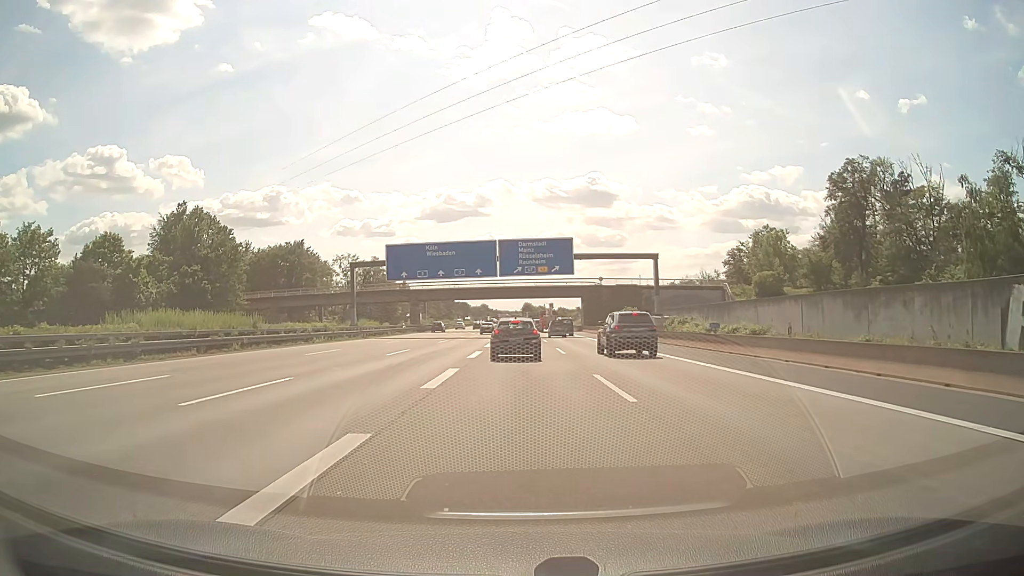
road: motorway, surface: asphalt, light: Day
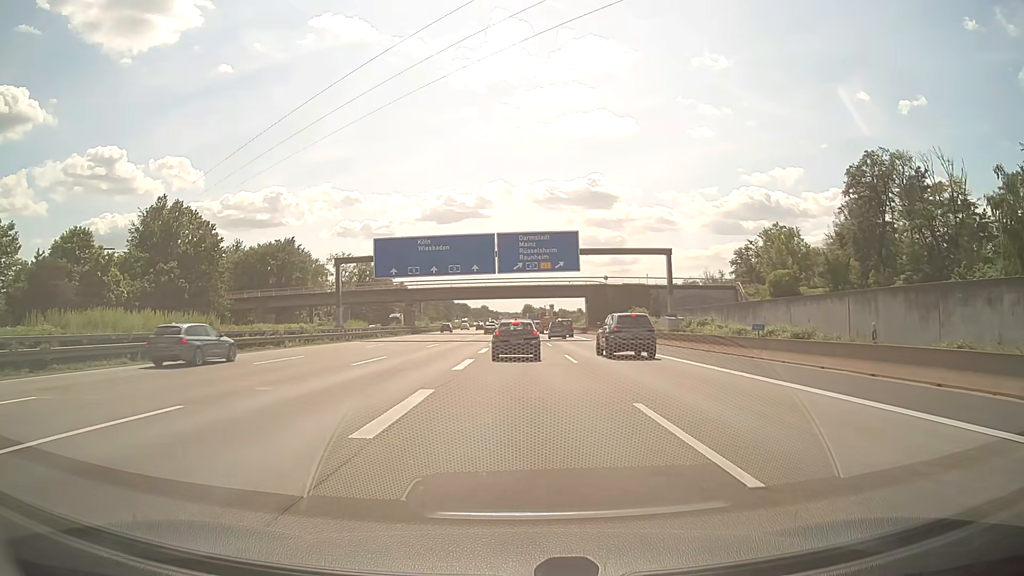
(0.0, +6.1) m; 0°
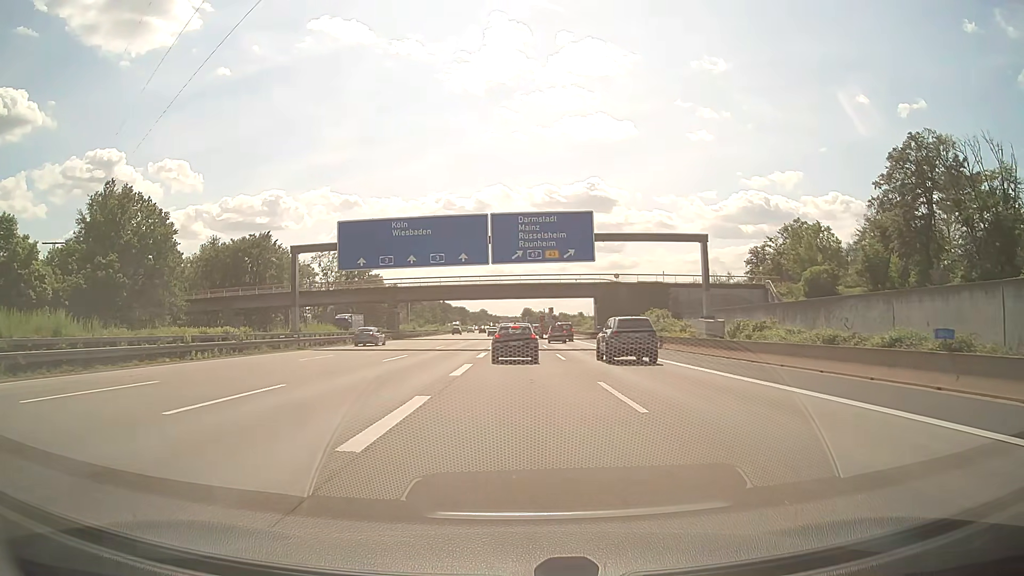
(0.0, +13.0) m; 0°
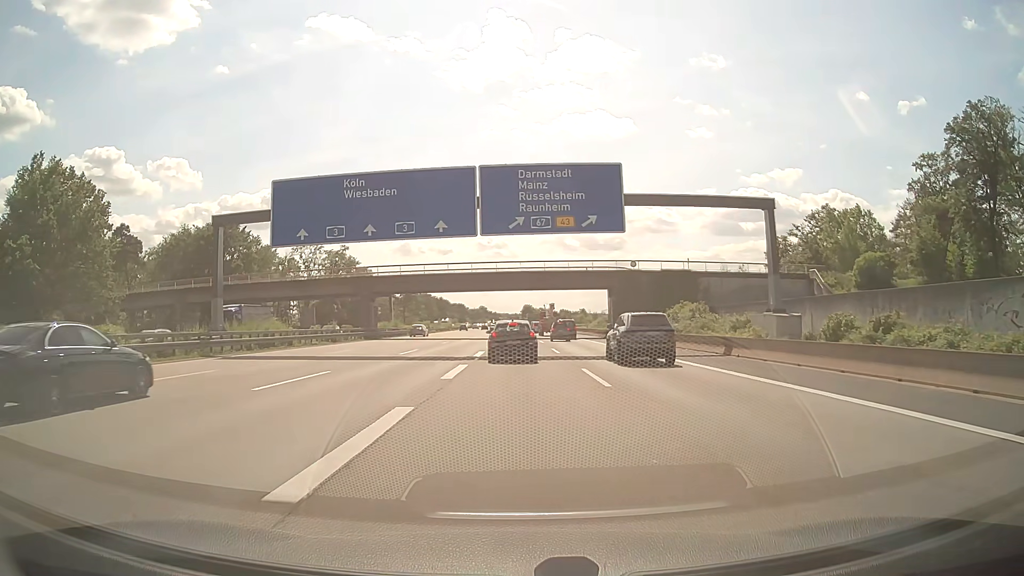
(0.0, +14.4) m; 0°
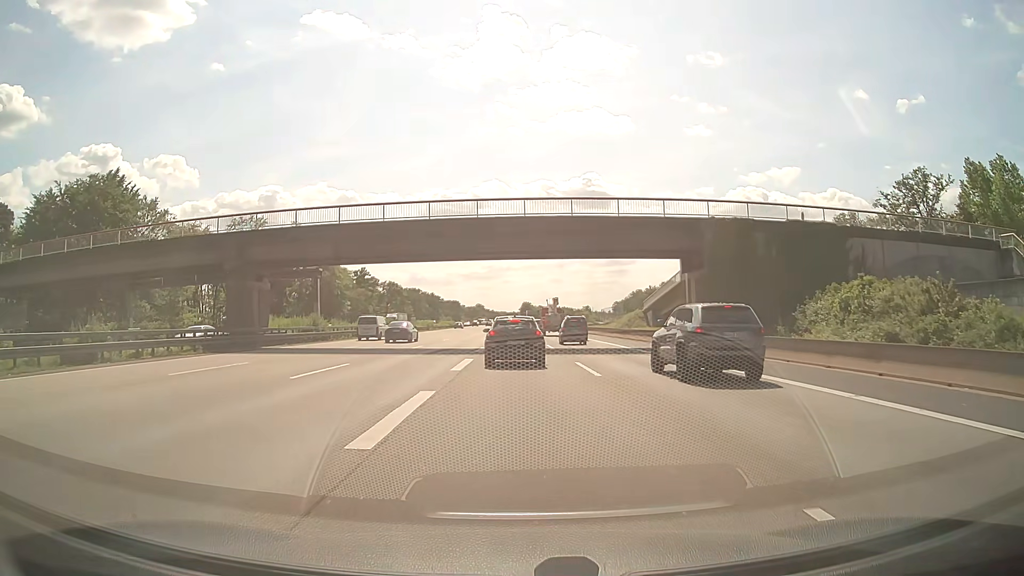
(-0.3, +33.9) m; 0°
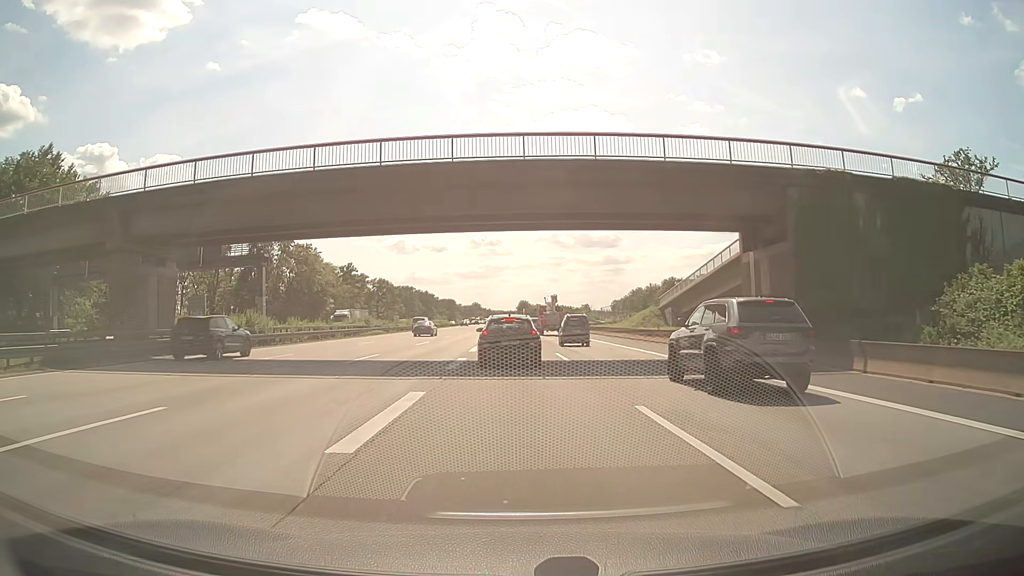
(+0.1, +12.2) m; 0°
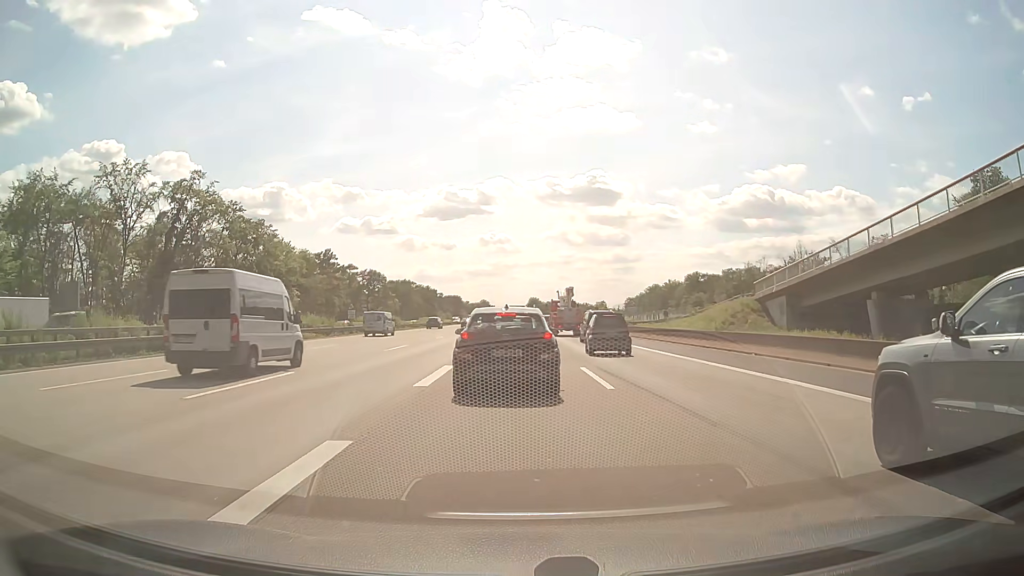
(-0.2, +29.4) m; 0°
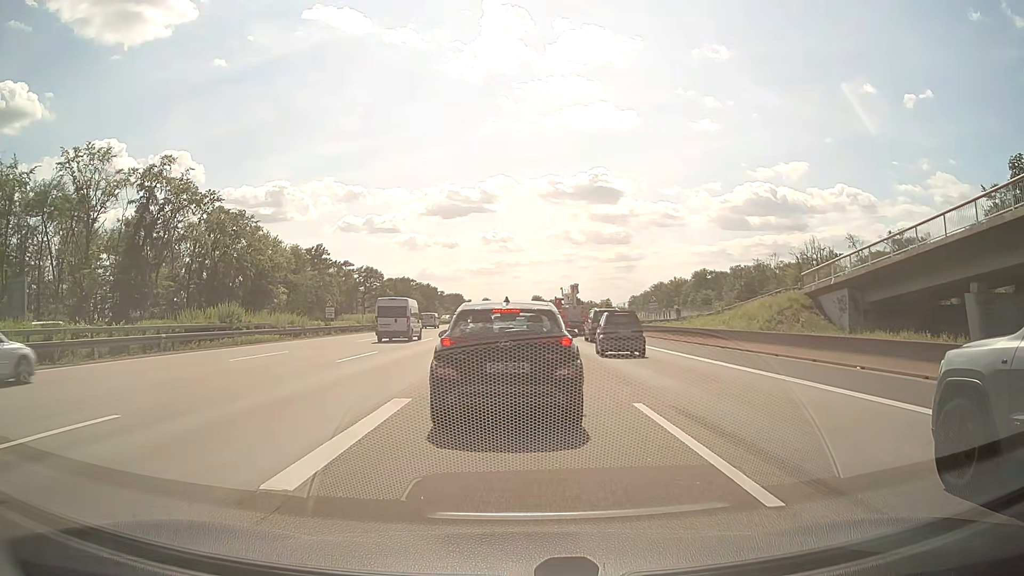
(-0.1, +7.9) m; -1°
(0, +10) (0, +20) (0, +30) (0, +40) (0, +50) (0, +60) (0, +70) (0, +80) (0, +90) (0, +100) m
